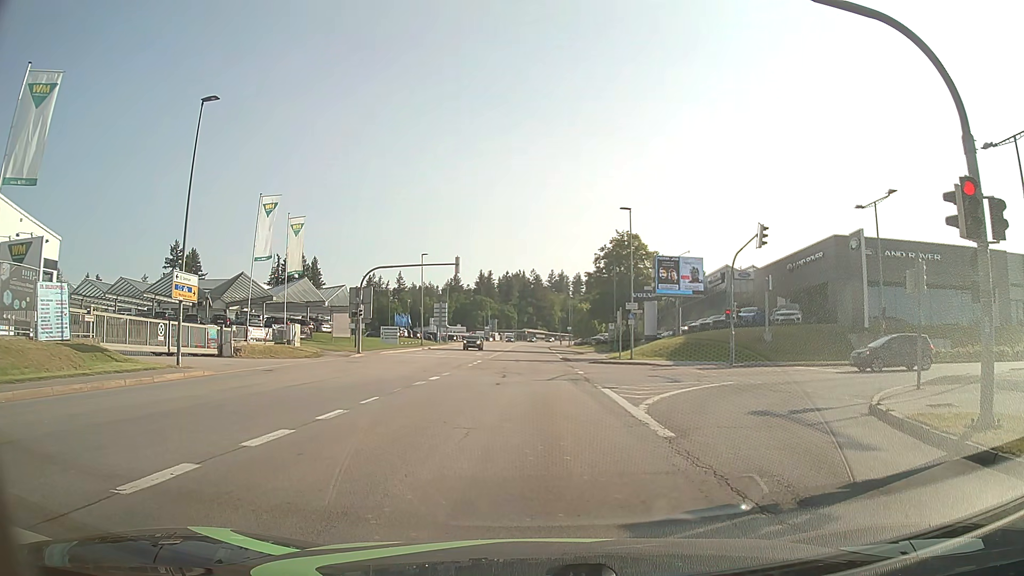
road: tertiary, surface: asphalt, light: Day
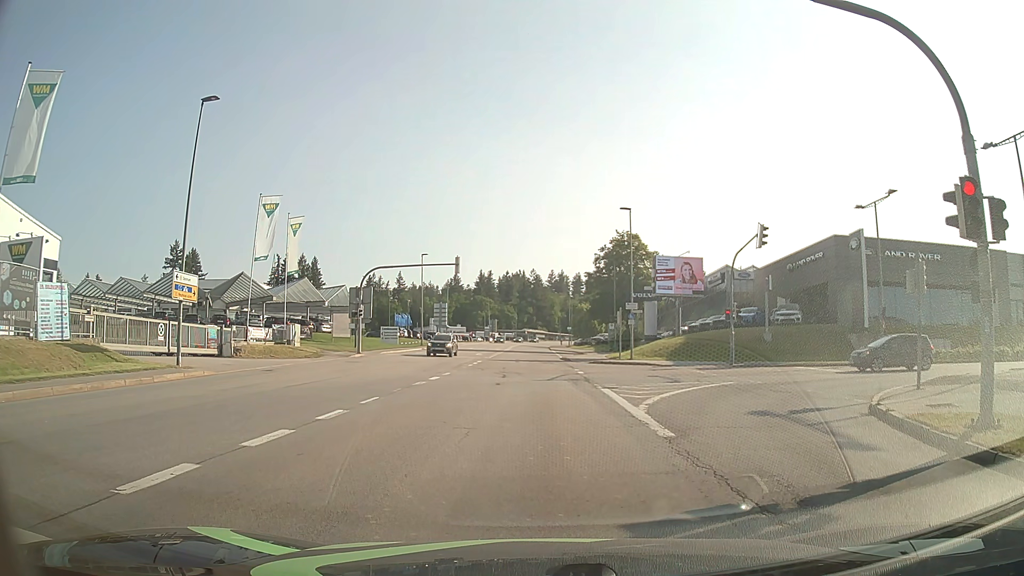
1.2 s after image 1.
(0.0, 0.0) m; 0°
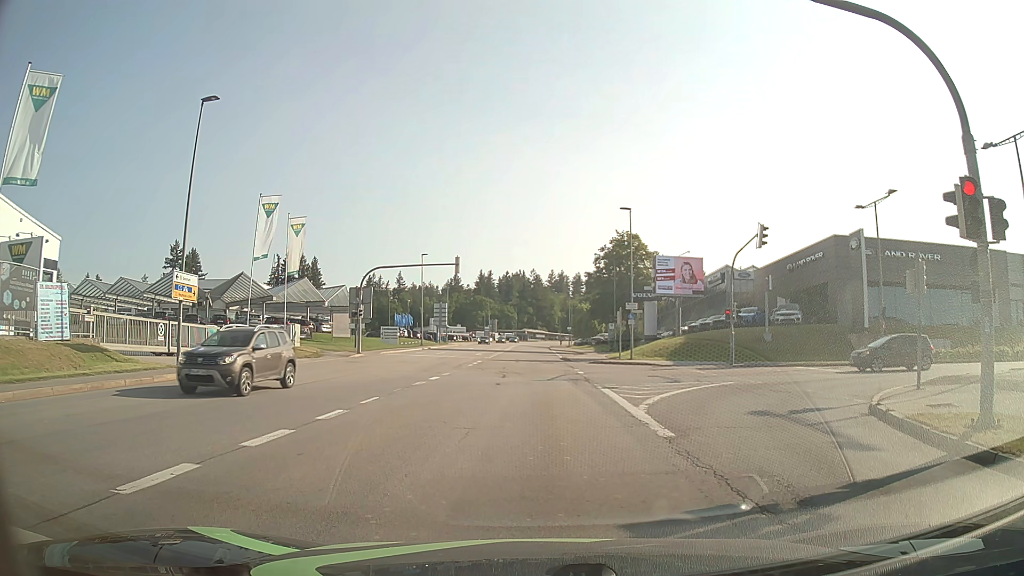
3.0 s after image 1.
(0.0, 0.0) m; 0°
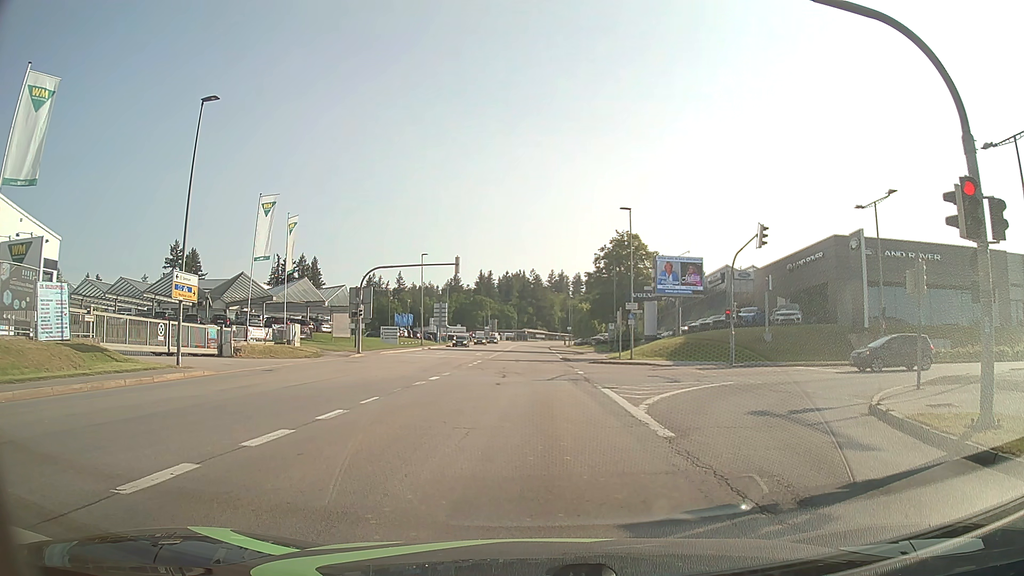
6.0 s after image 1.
(0.0, 0.0) m; 0°
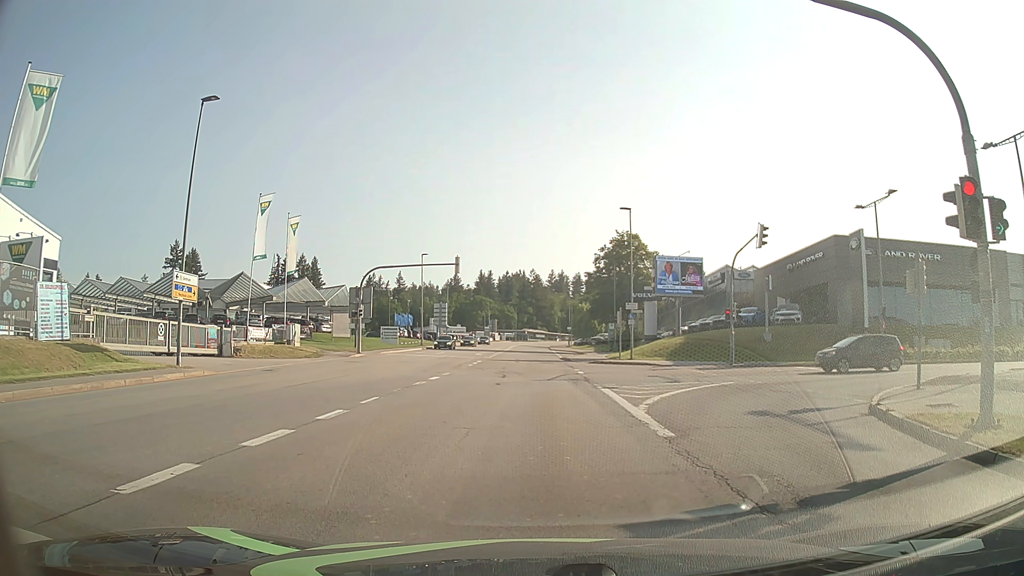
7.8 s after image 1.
(0.0, 0.0) m; 0°
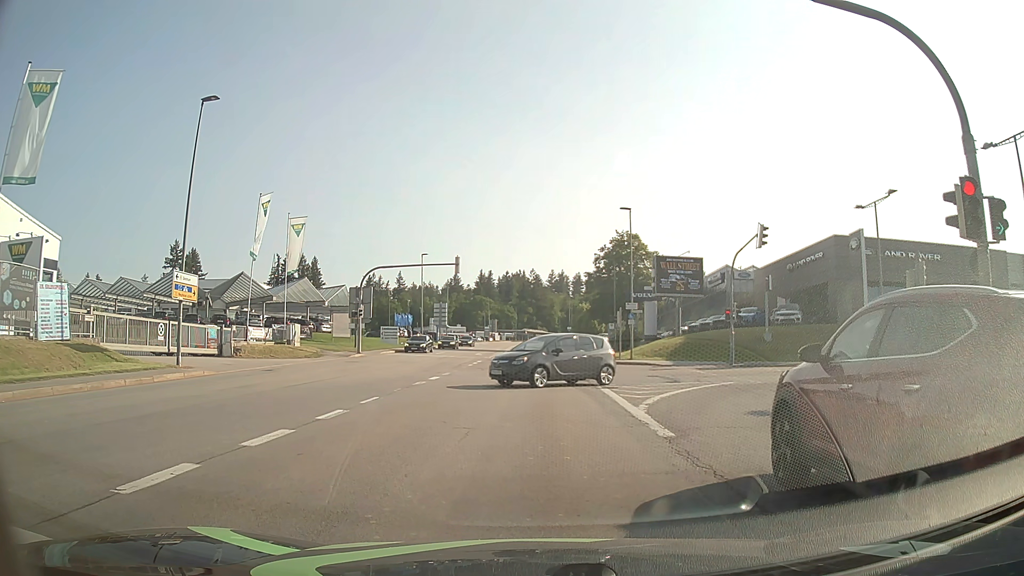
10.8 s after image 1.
(0.0, 0.0) m; 0°
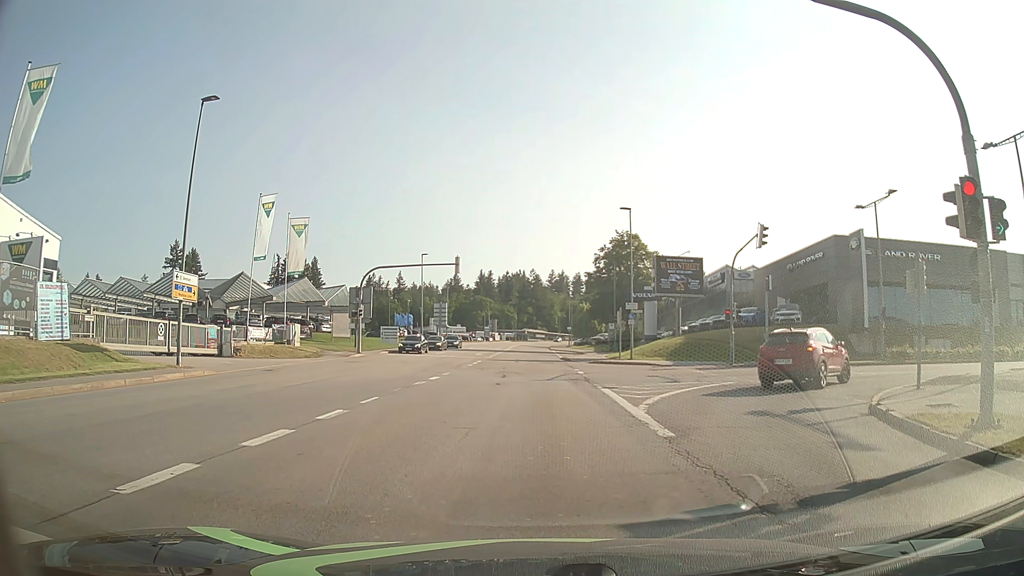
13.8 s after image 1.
(0.0, 0.0) m; 0°
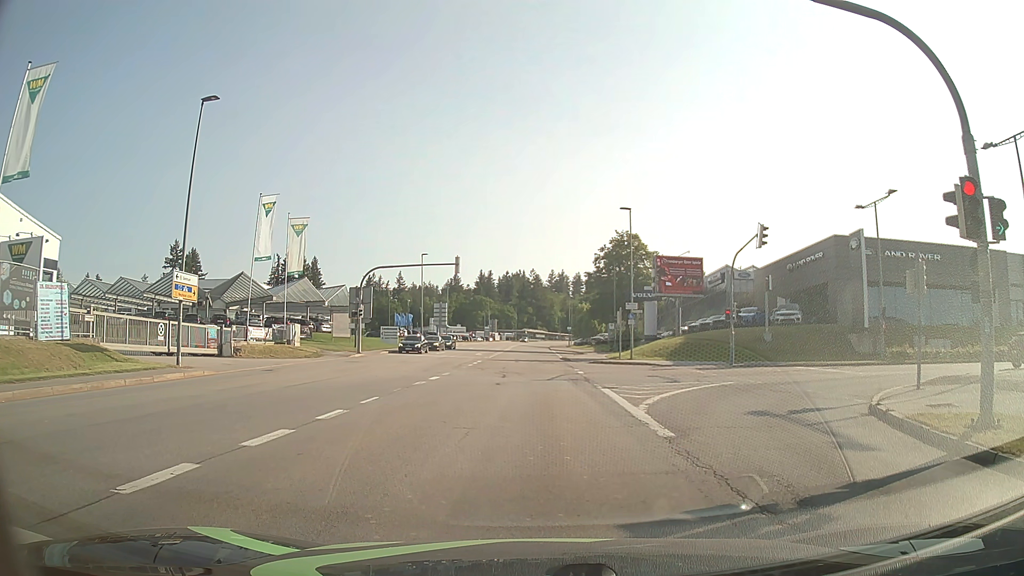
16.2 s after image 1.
(0.0, 0.0) m; 0°
(0, +10) (-1, +20) (-1, +30) (-1, +40) (-2, +50) (-2, +60) (-2, +70) (-3, +80) (-3, +90) (-3, +100) m
